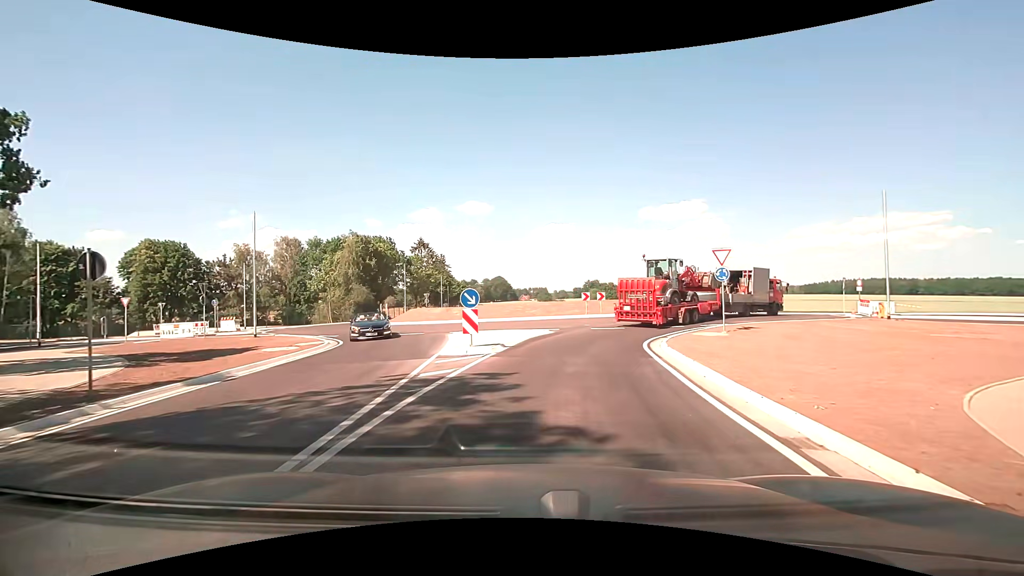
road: secondary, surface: asphalt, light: Day
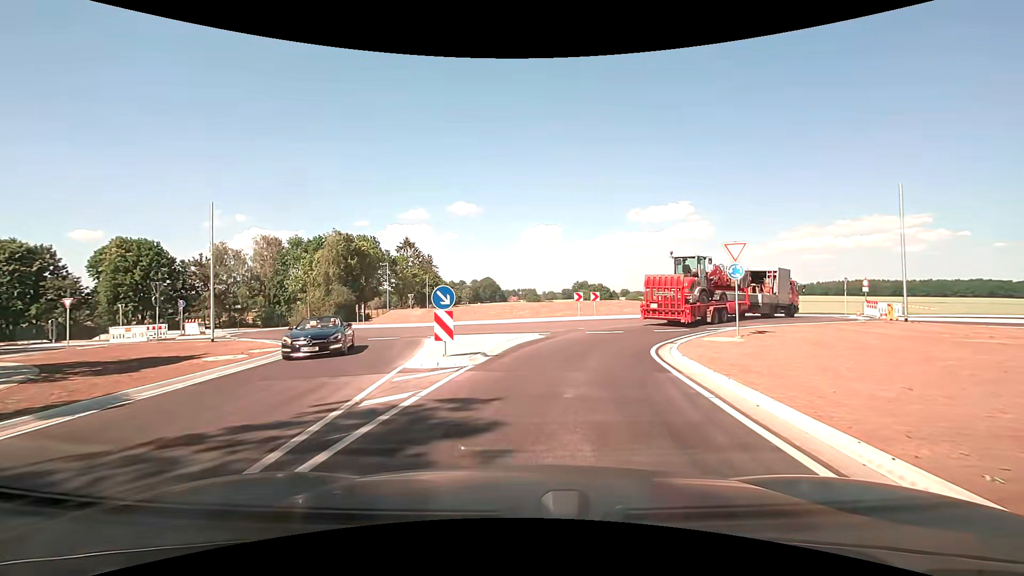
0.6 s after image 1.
(+0.1, +2.8) m; +3°
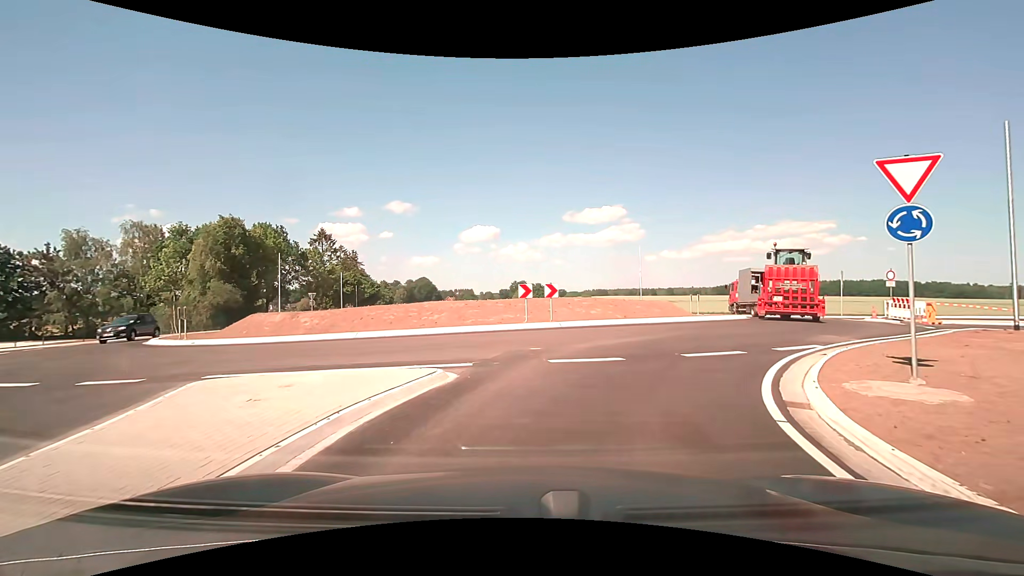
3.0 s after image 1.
(+0.7, +11.6) m; +8°
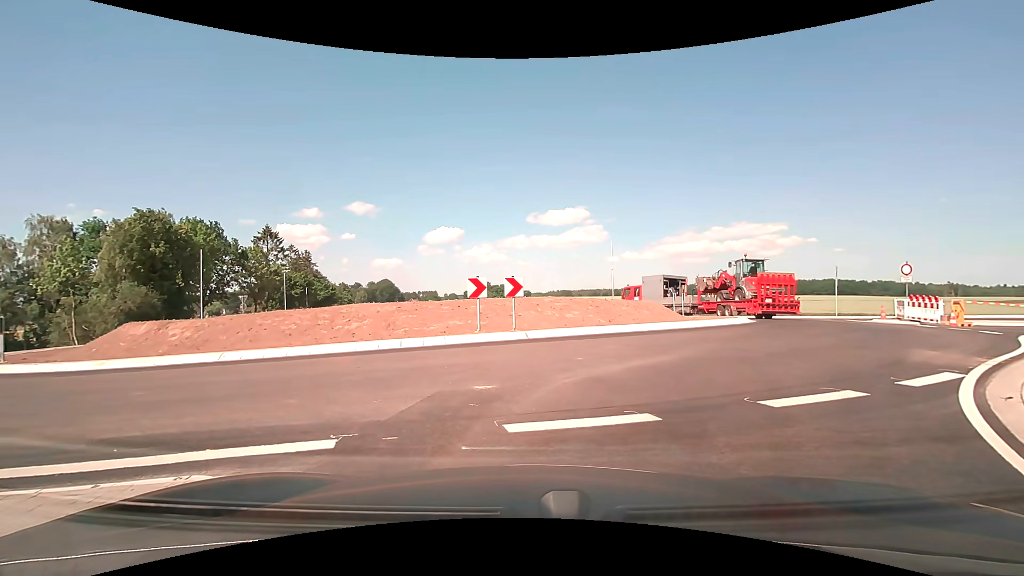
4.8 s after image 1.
(+0.2, +5.1) m; +3°
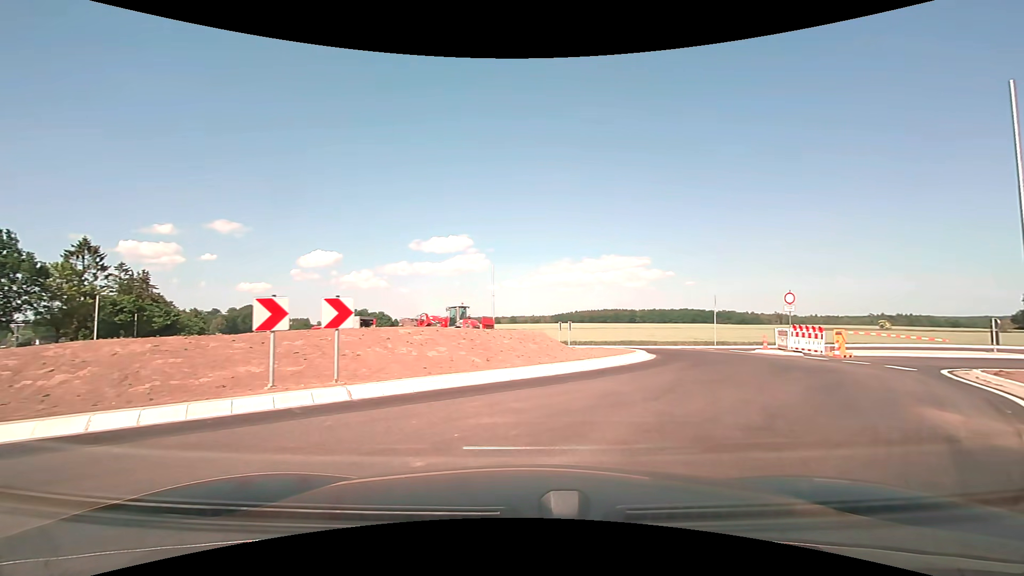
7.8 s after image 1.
(+0.4, +5.0) m; +14°
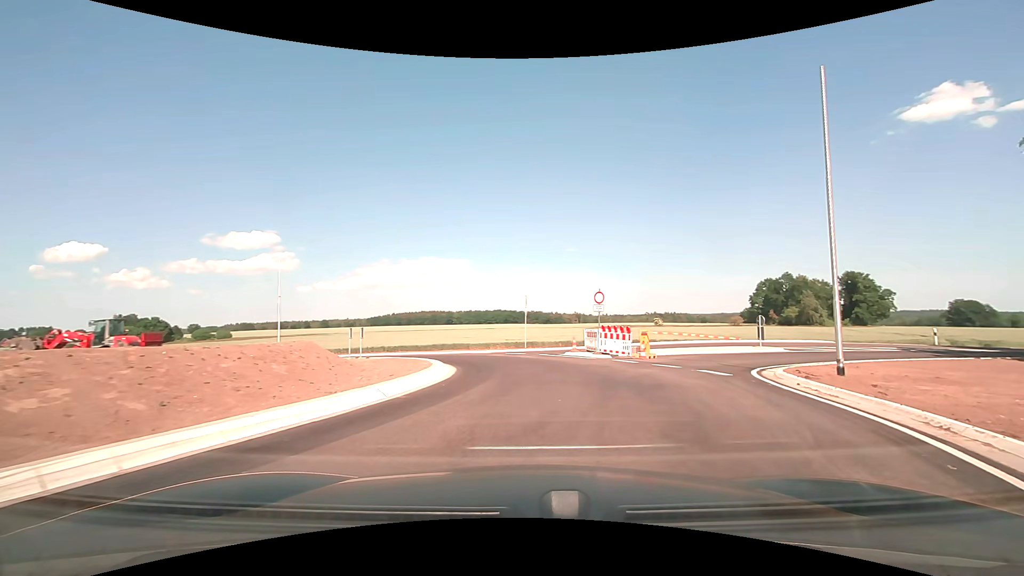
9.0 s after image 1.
(+0.9, +4.5) m; +22°
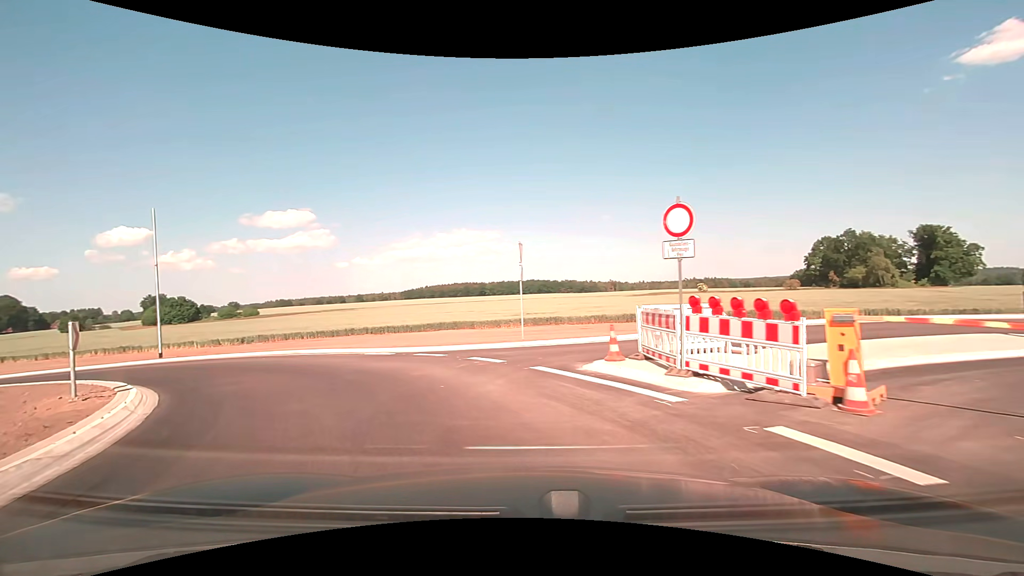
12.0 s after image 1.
(+1.2, +14.8) m; -5°
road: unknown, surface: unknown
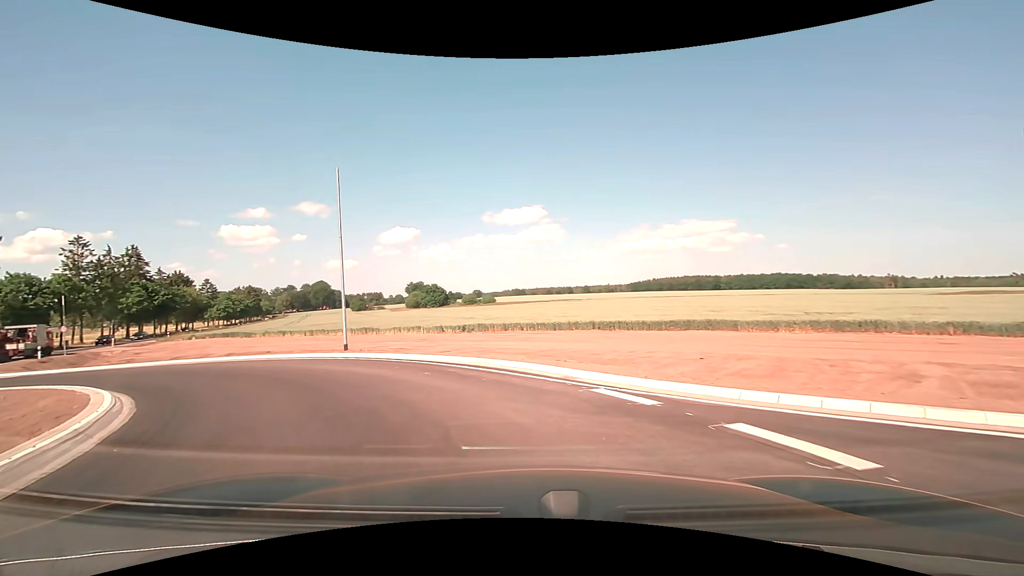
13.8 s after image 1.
(-2.3, +9.8) m; -25°
